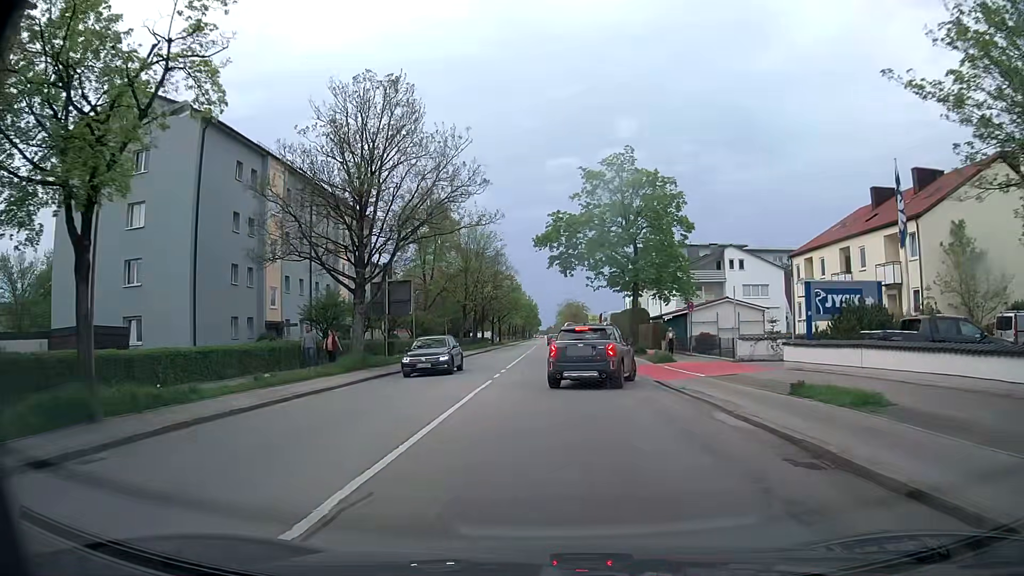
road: secondary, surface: asphalt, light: Day
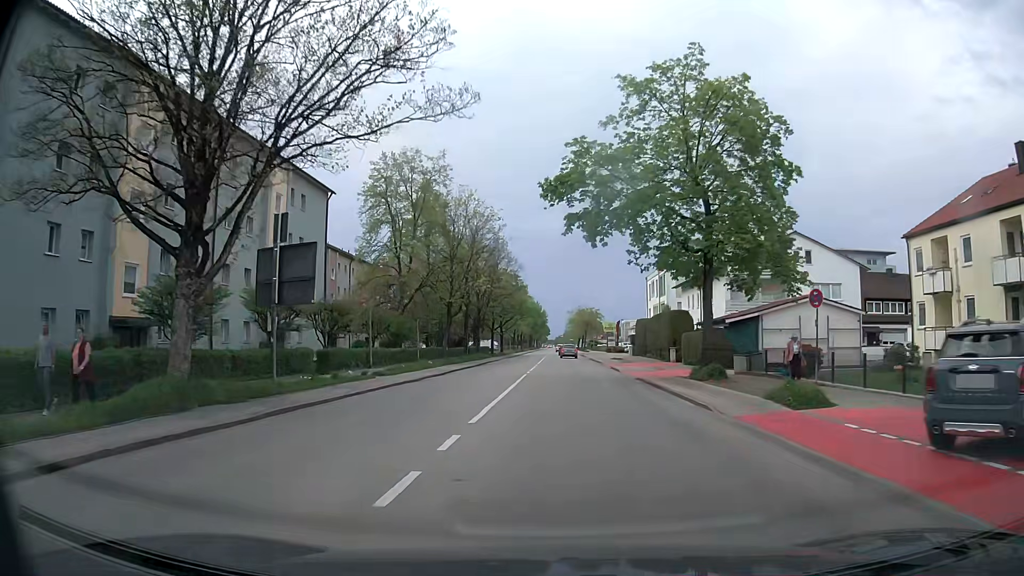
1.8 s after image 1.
(-0.2, +16.4) m; -1°
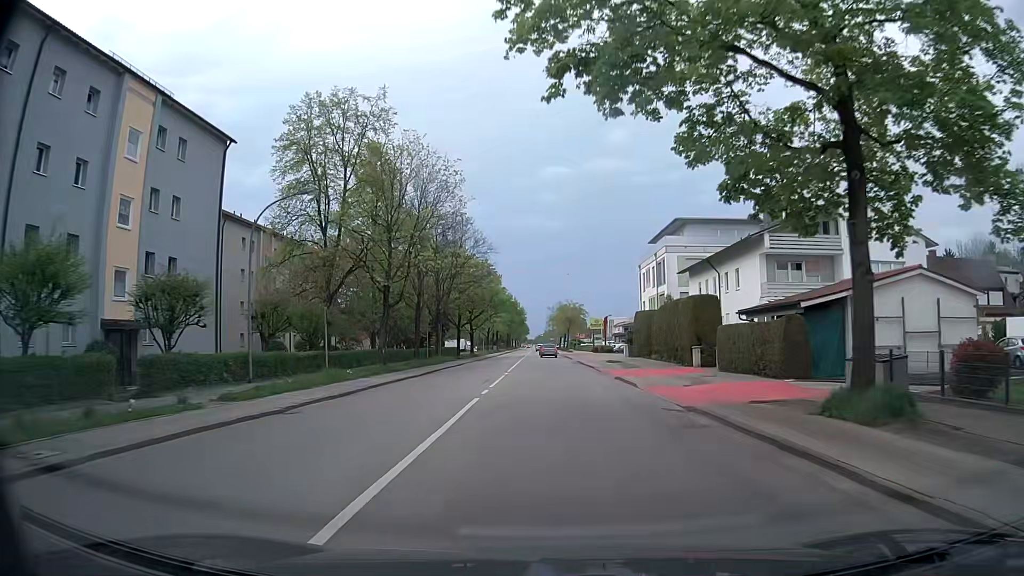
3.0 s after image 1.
(+0.3, +14.1) m; +1°
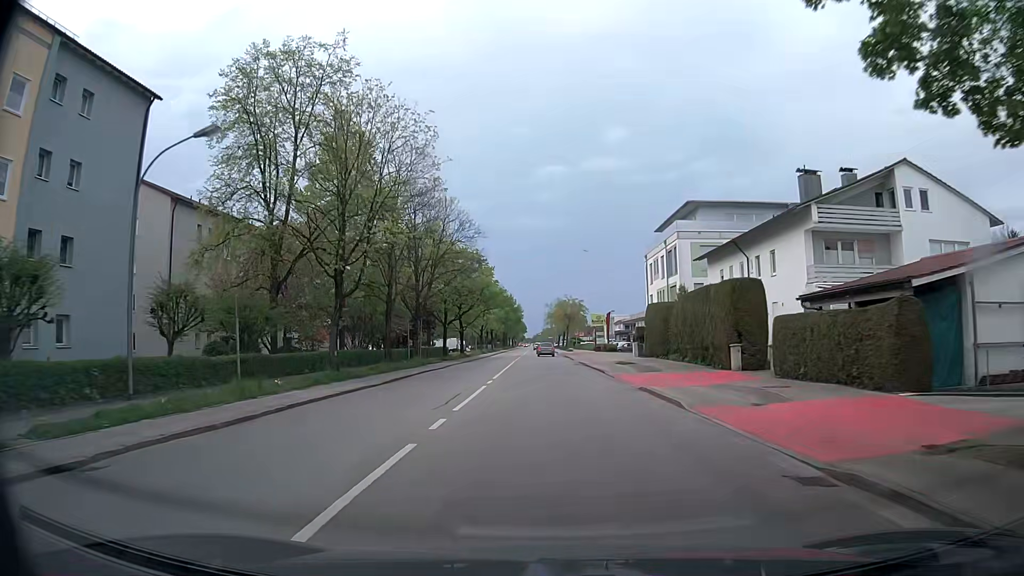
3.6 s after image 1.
(+0.1, +8.0) m; +1°
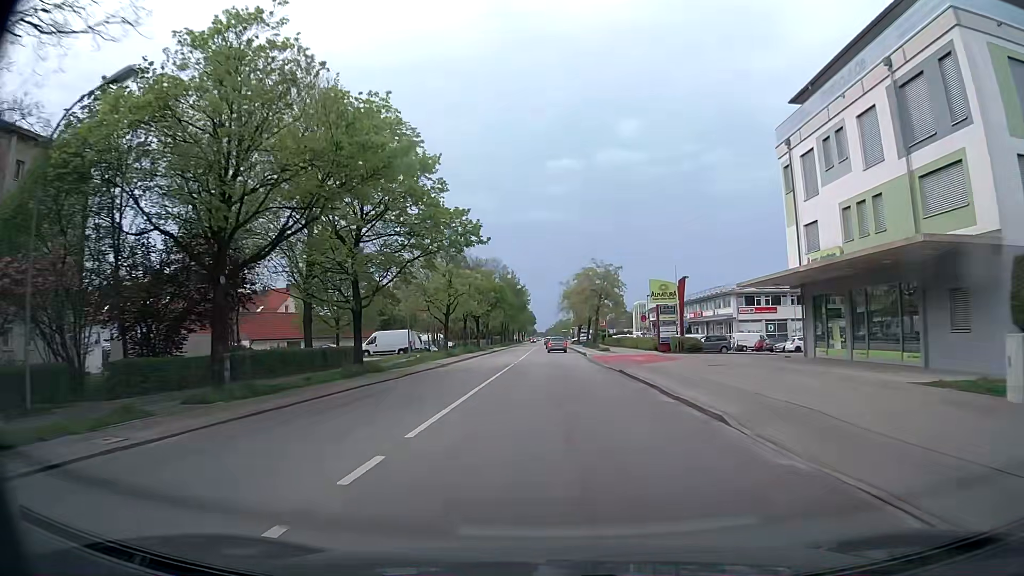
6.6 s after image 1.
(-0.4, +45.0) m; -1°
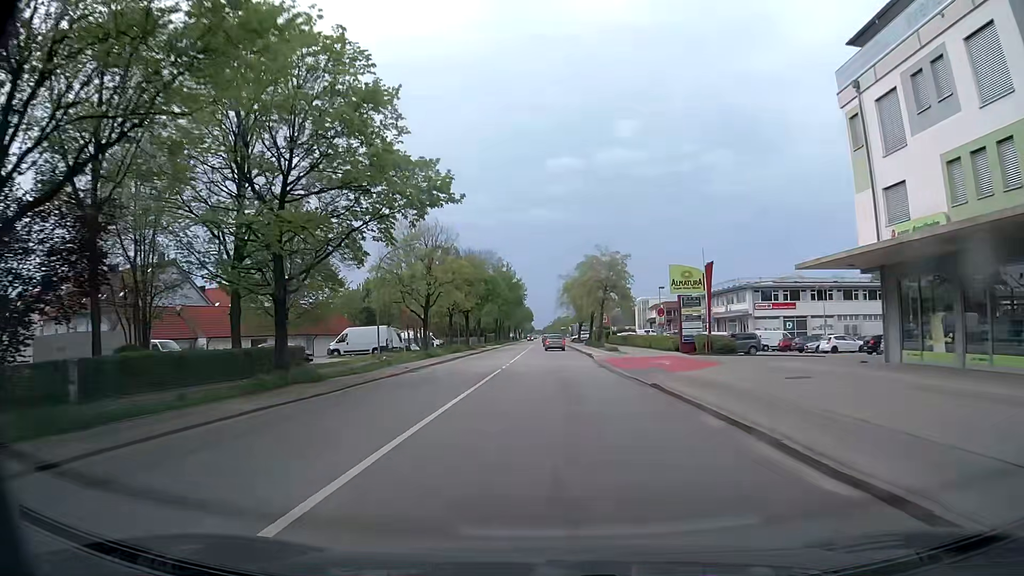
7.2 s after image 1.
(0.0, +8.8) m; 0°
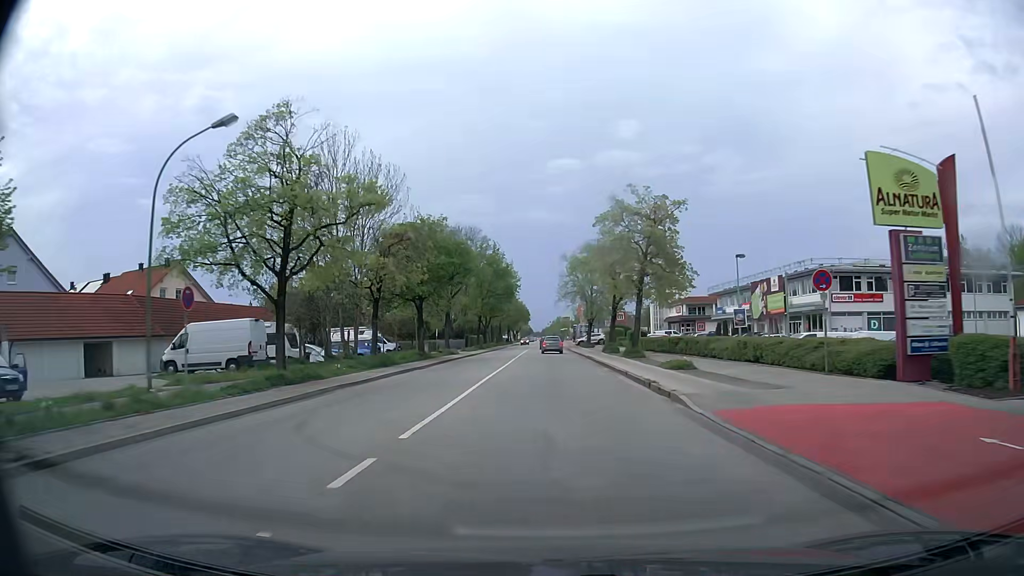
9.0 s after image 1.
(+0.1, +26.2) m; +1°
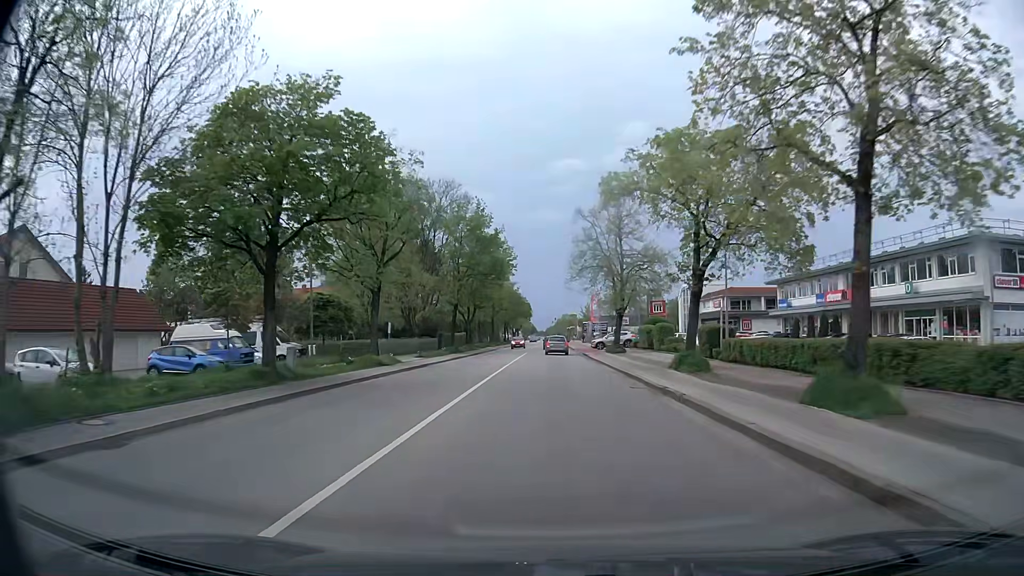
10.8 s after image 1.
(-0.5, +26.4) m; -1°
(0, +10) (0, +20) (0, +30) (0, +40) (0, +50) (0, +60) (0, +70) (0, +80) (0, +90) (0, +100) m
